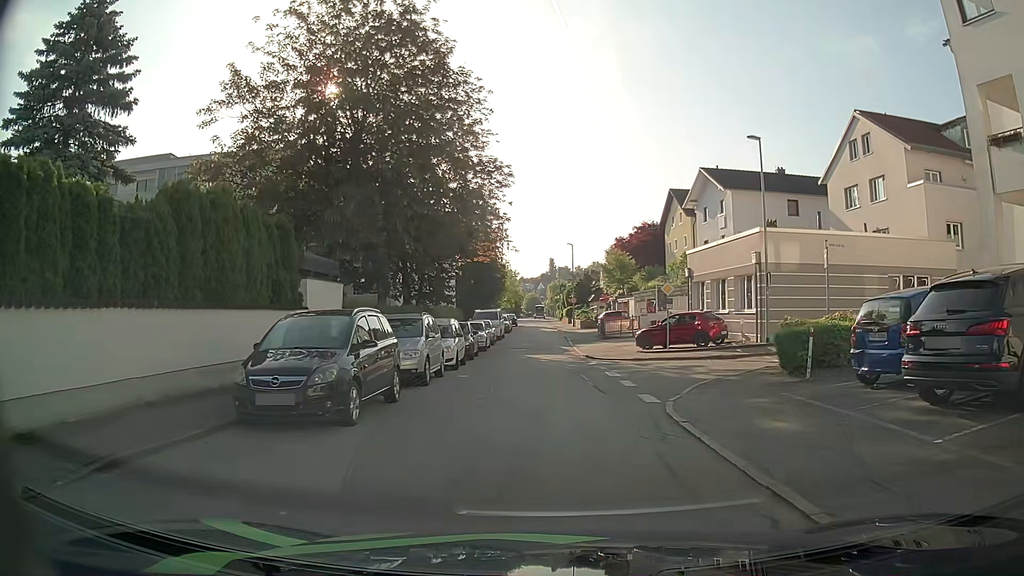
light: Day
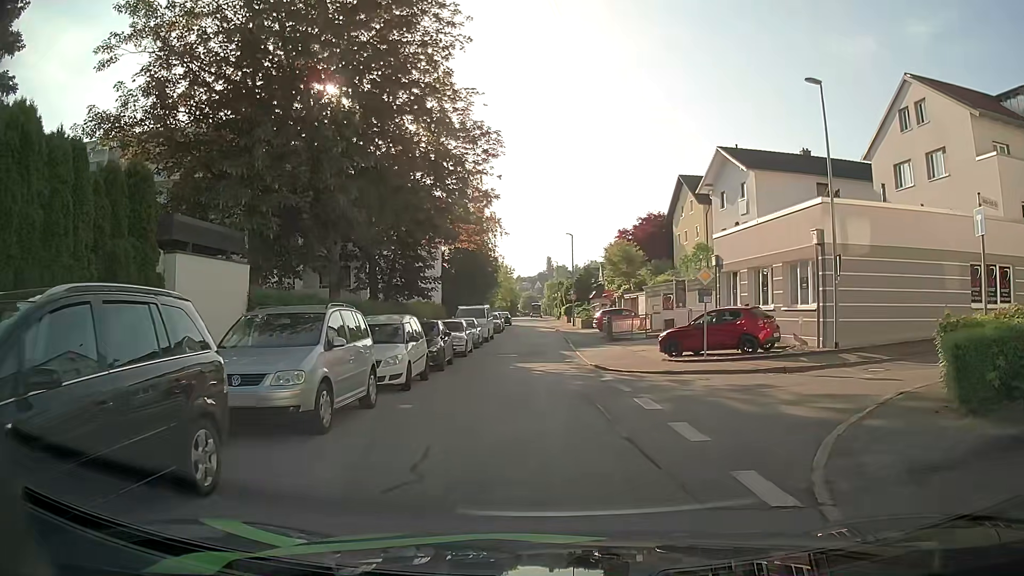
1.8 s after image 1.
(0.0, +6.8) m; 0°
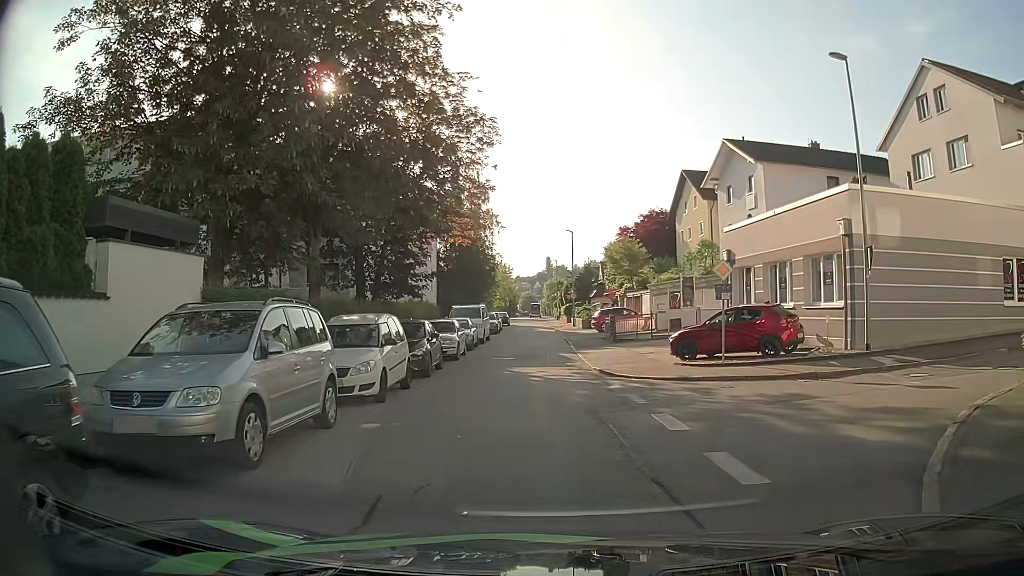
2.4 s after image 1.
(0.0, +2.1) m; +1°
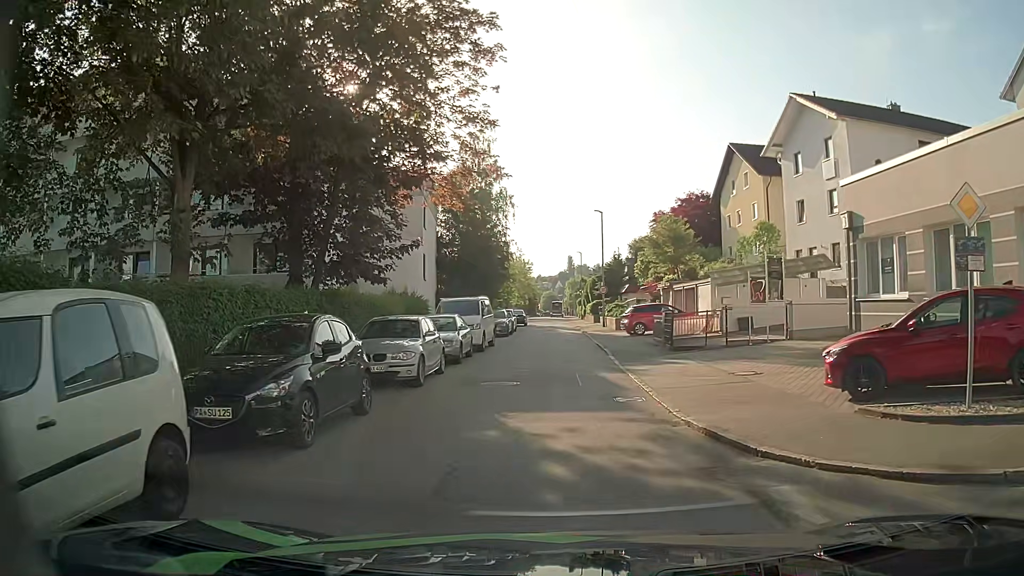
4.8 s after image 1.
(-0.3, +10.5) m; -3°
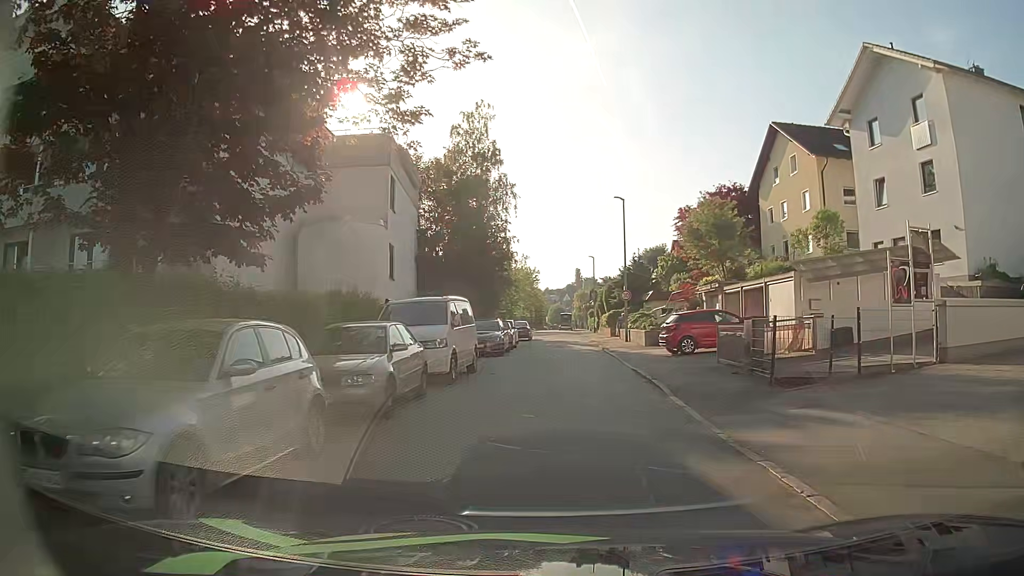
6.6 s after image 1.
(+0.1, +9.6) m; 0°
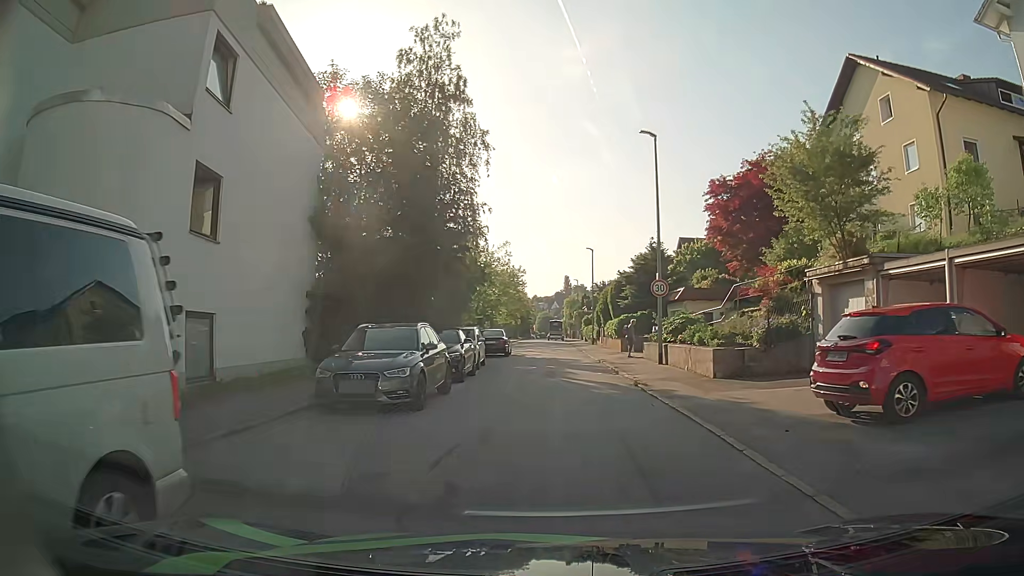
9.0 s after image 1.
(0.0, +15.0) m; +1°
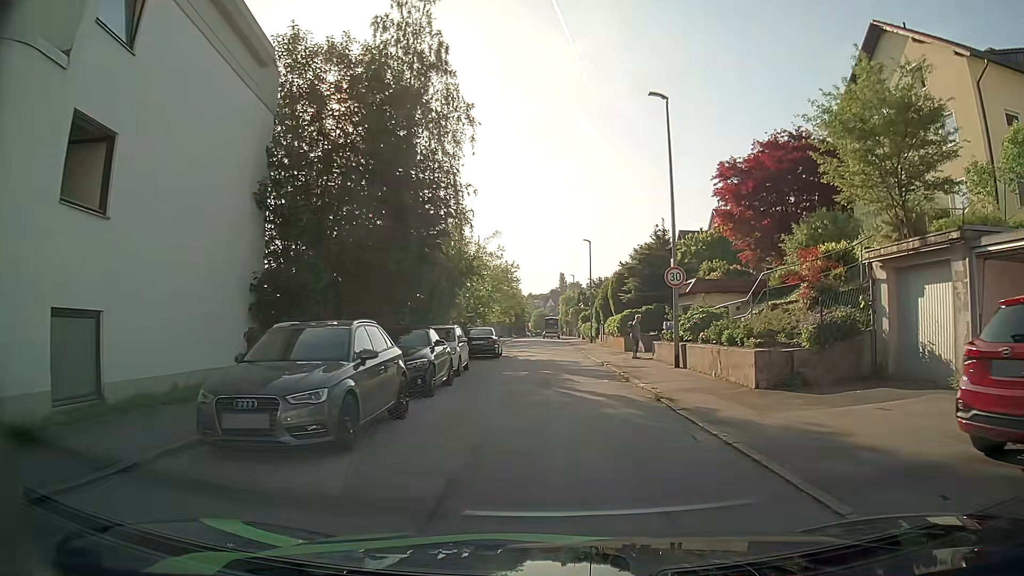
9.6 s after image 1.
(0.0, +3.8) m; +1°
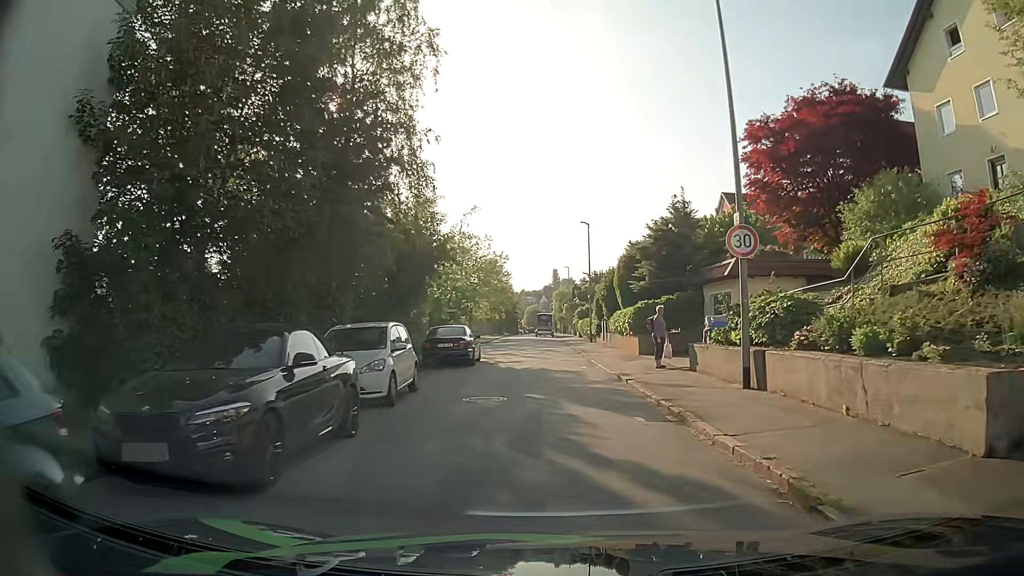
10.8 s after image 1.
(-0.1, +7.6) m; -1°
